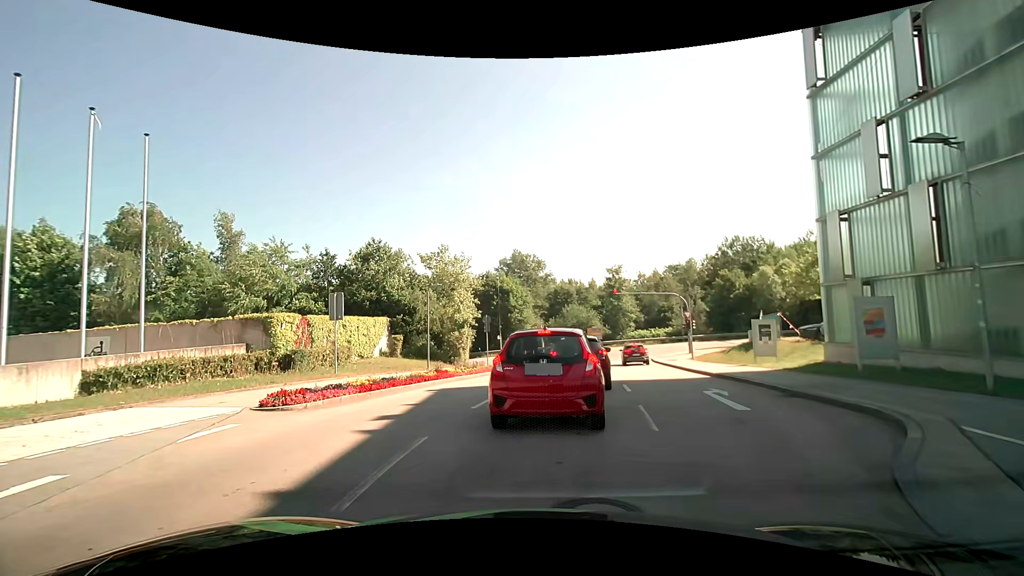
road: residential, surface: asphalt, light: Day
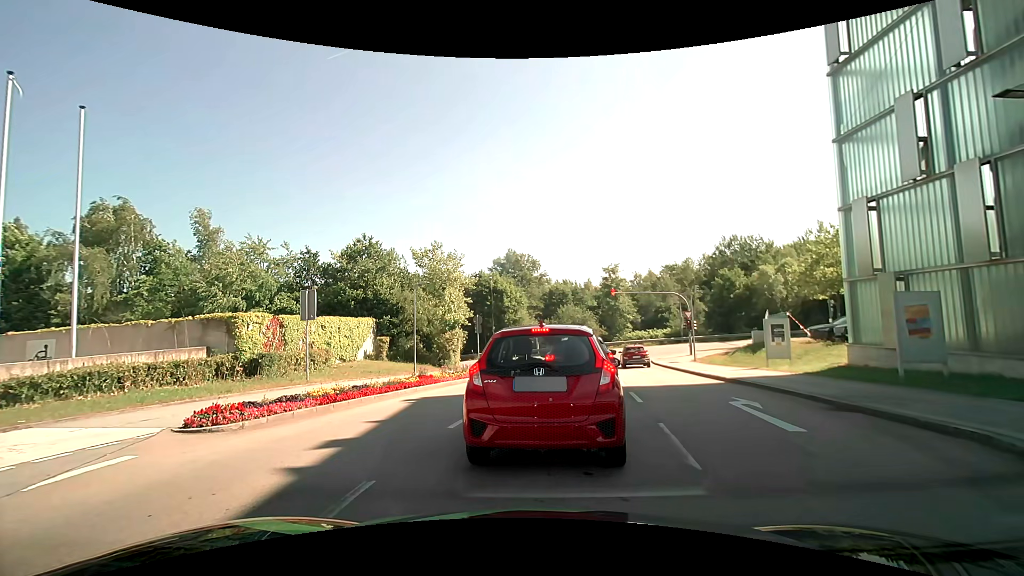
(0.0, +2.0) m; -1°
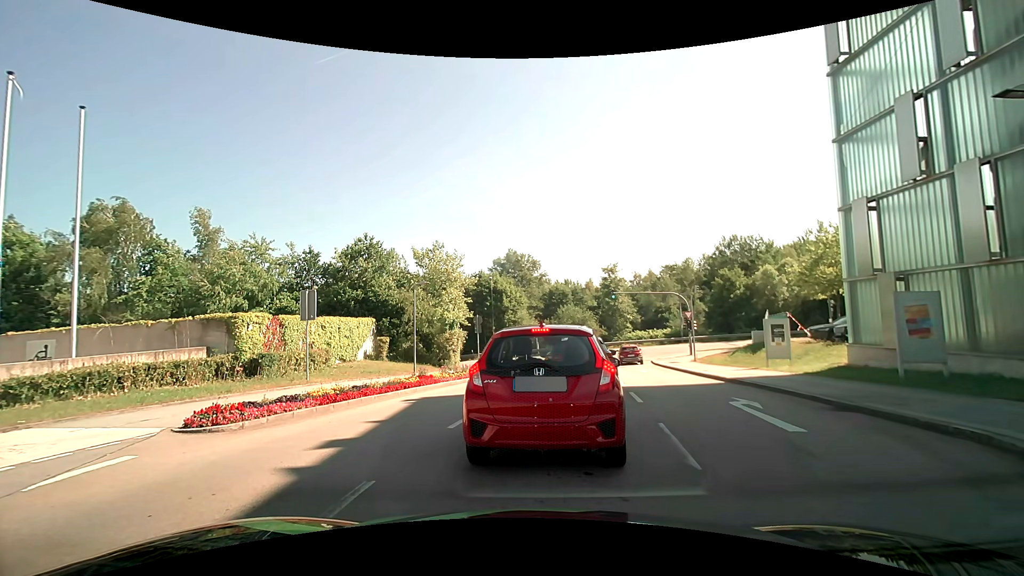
(0.0, 0.0) m; 0°
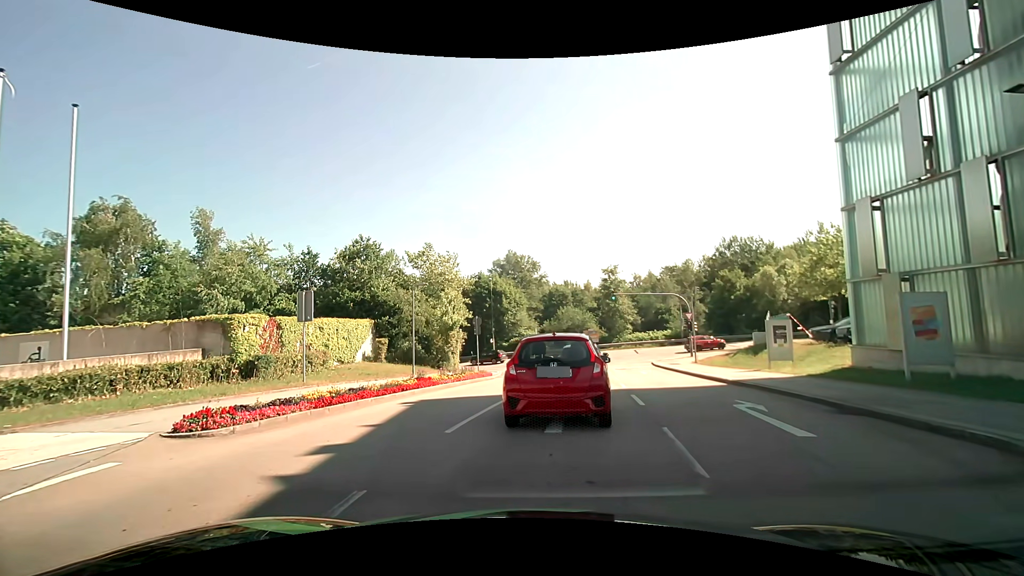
(0.0, +0.3) m; 0°
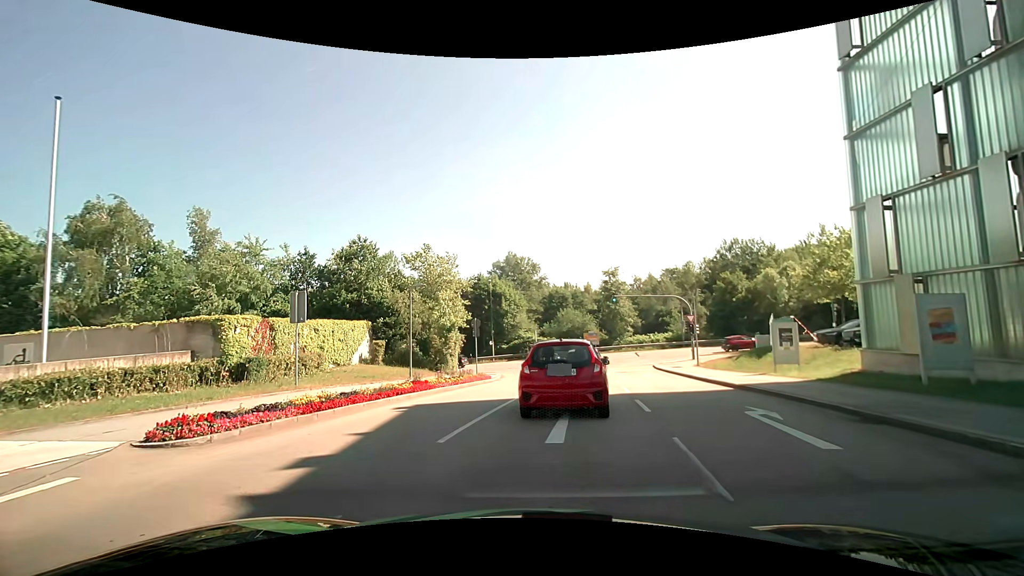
(0.0, +0.6) m; +1°
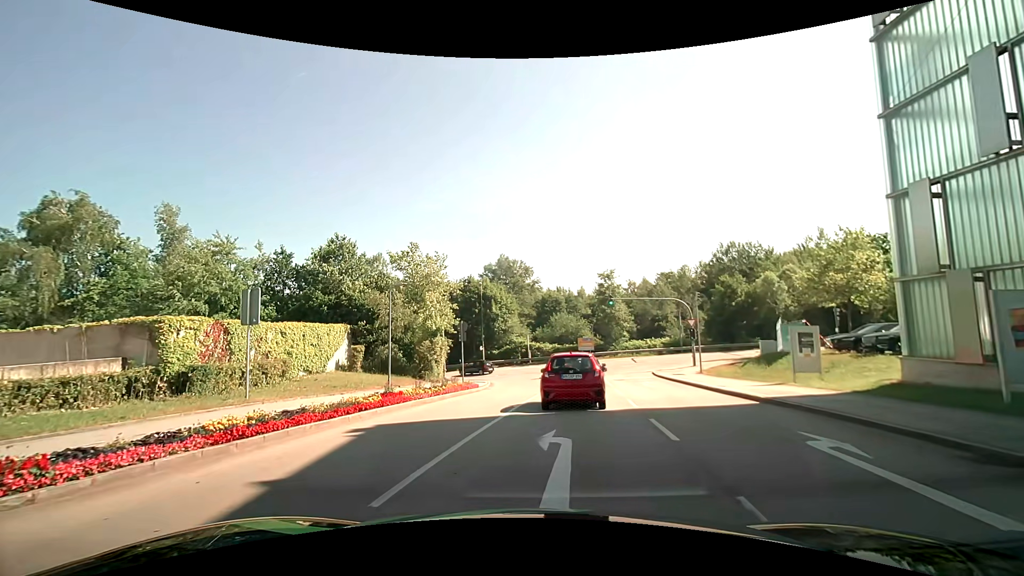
(0.0, +2.7) m; 0°
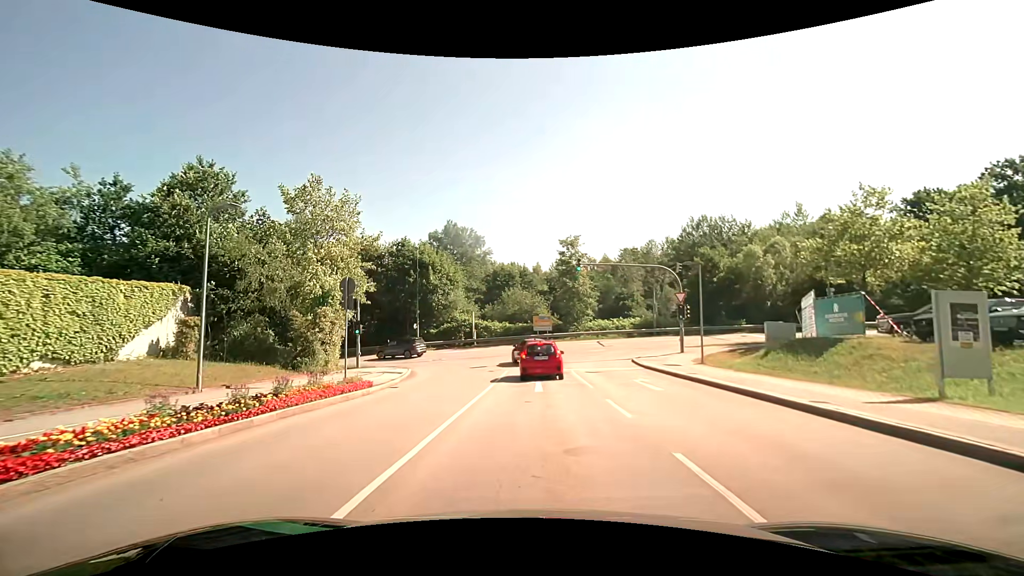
(+0.6, +11.1) m; +5°
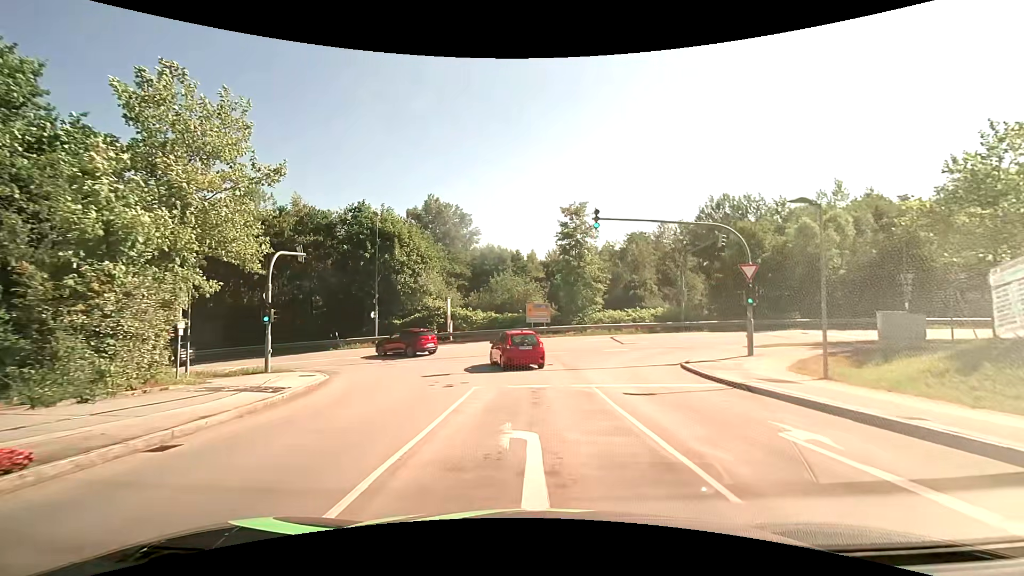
(+0.1, +11.3) m; +1°
